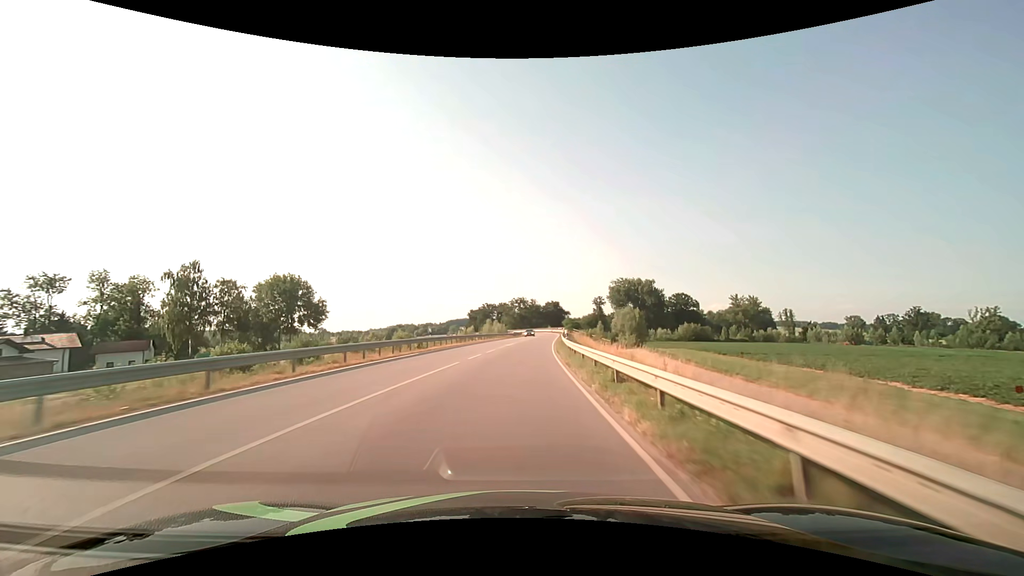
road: secondary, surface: asphalt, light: Day
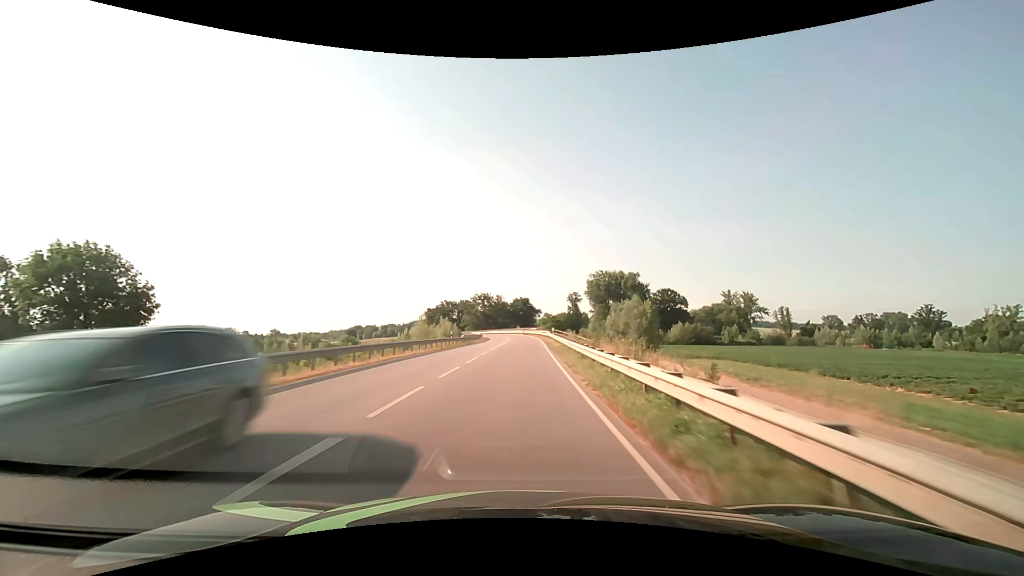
(+1.4, +38.6) m; +4°
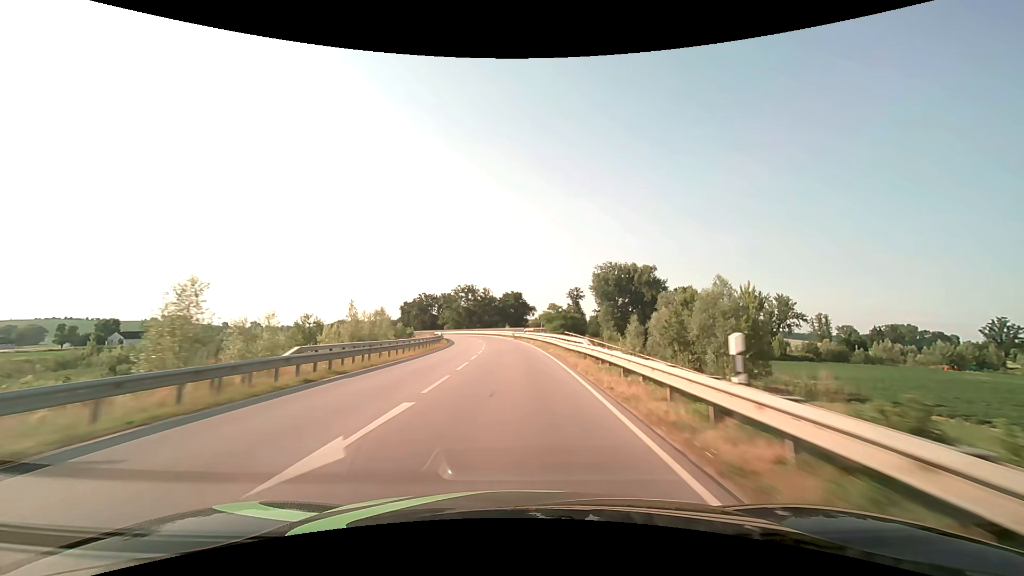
(+0.6, +39.0) m; +1°
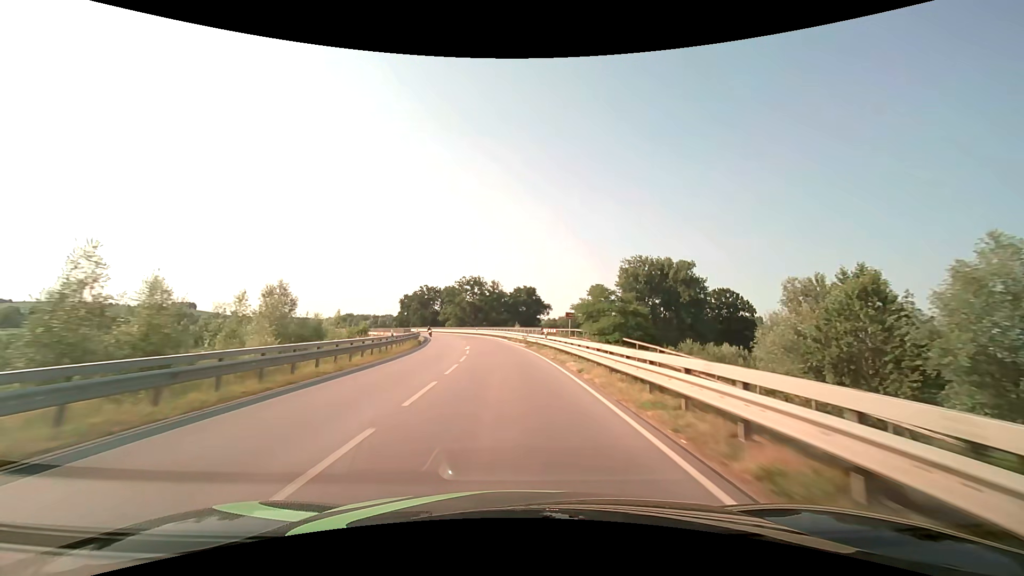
(-0.2, +25.9) m; -1°
(0, +10) (0, +20) (-1, +30) (-2, +40) (-3, +50) (-5, +60) (-7, +70) (-9, +79) (-12, +89) (-15, +98) m
